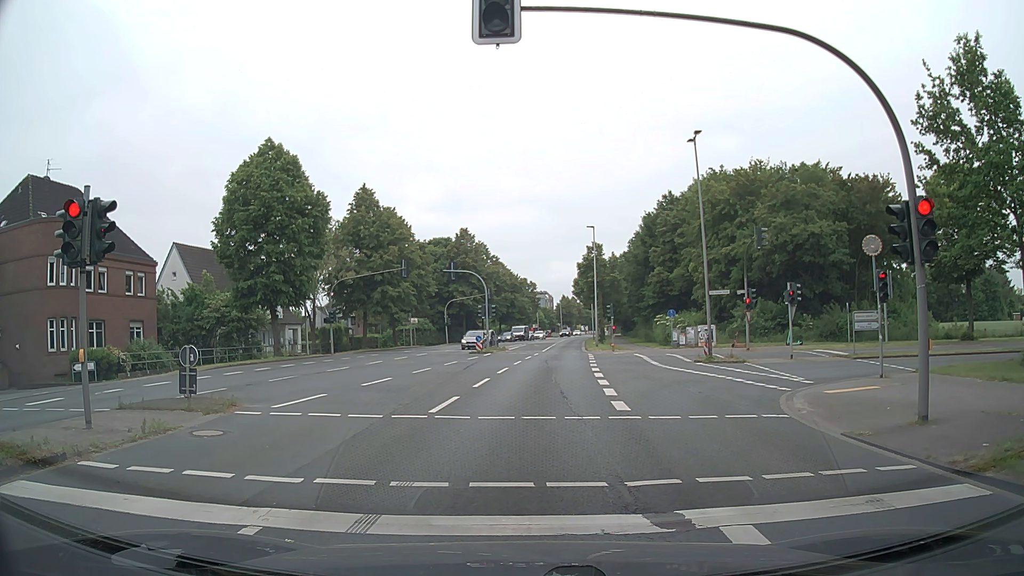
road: secondary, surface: asphalt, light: Day
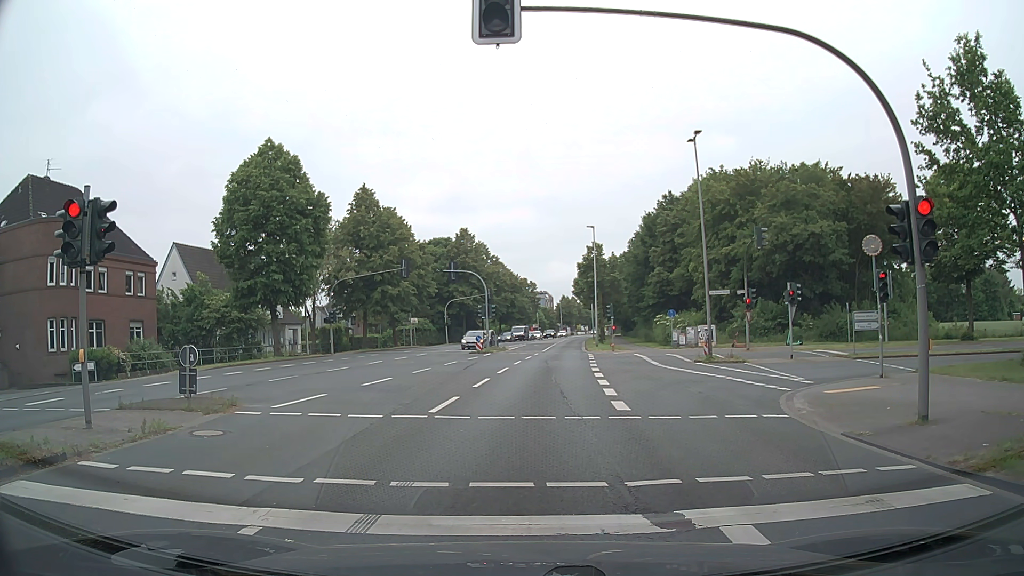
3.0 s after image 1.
(0.0, 0.0) m; 0°
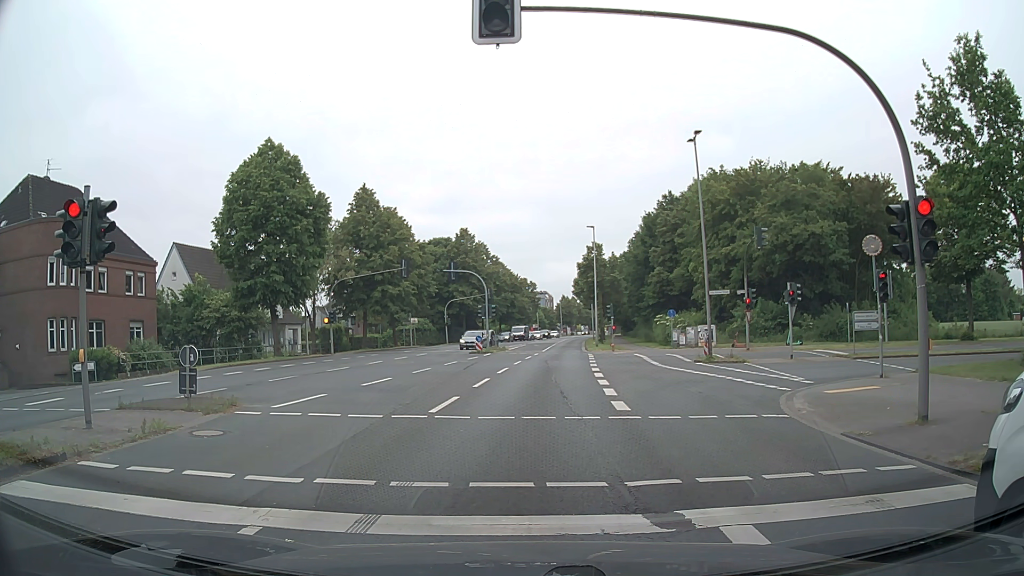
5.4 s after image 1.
(0.0, 0.0) m; 0°
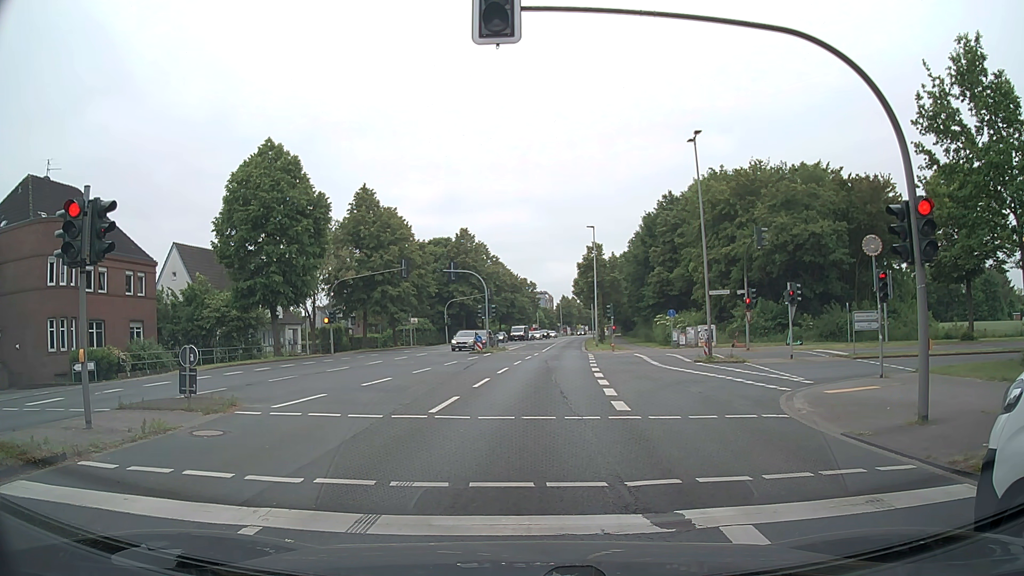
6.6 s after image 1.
(0.0, 0.0) m; 0°
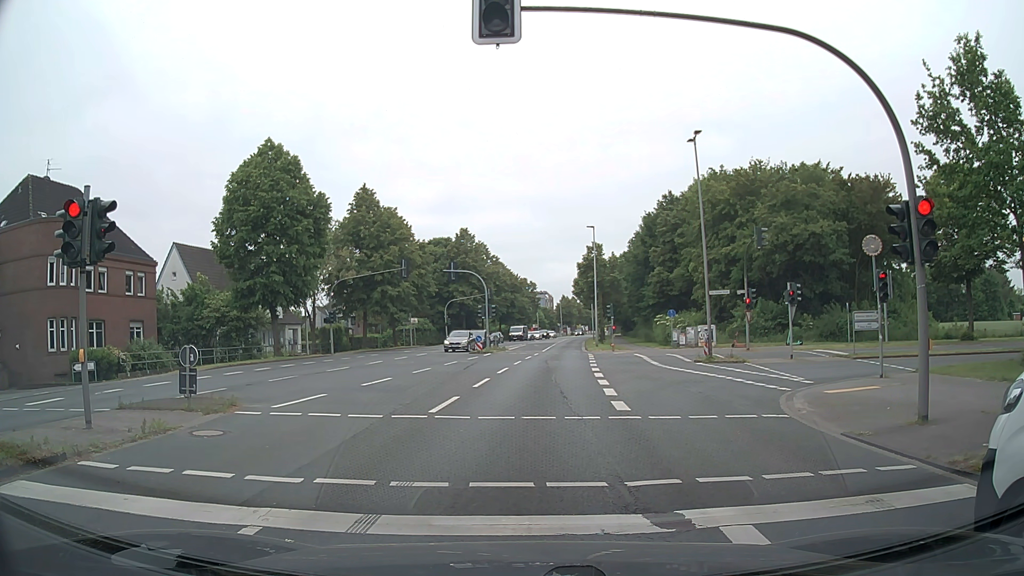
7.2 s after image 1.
(0.0, 0.0) m; 0°
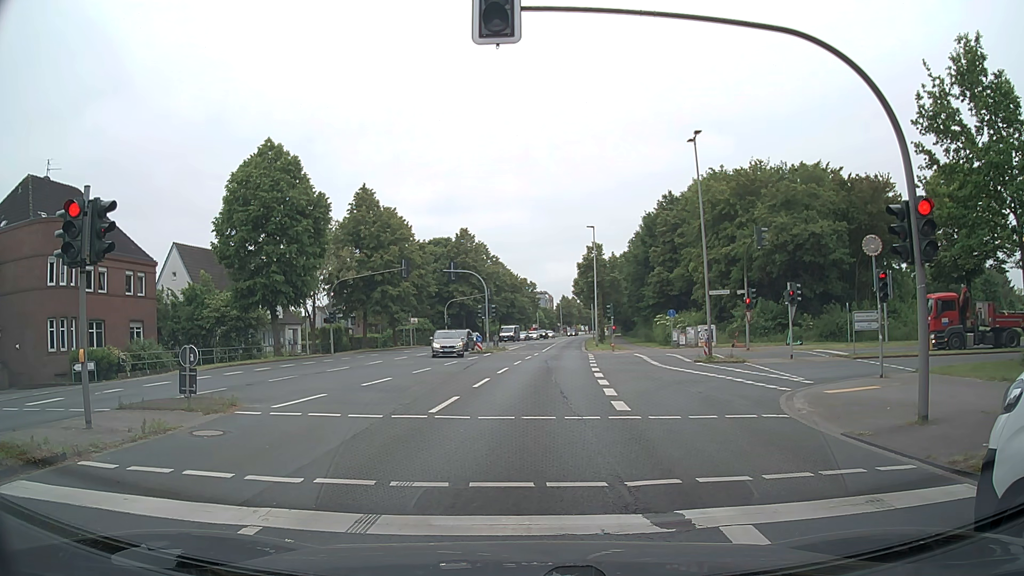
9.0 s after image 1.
(0.0, 0.0) m; 0°
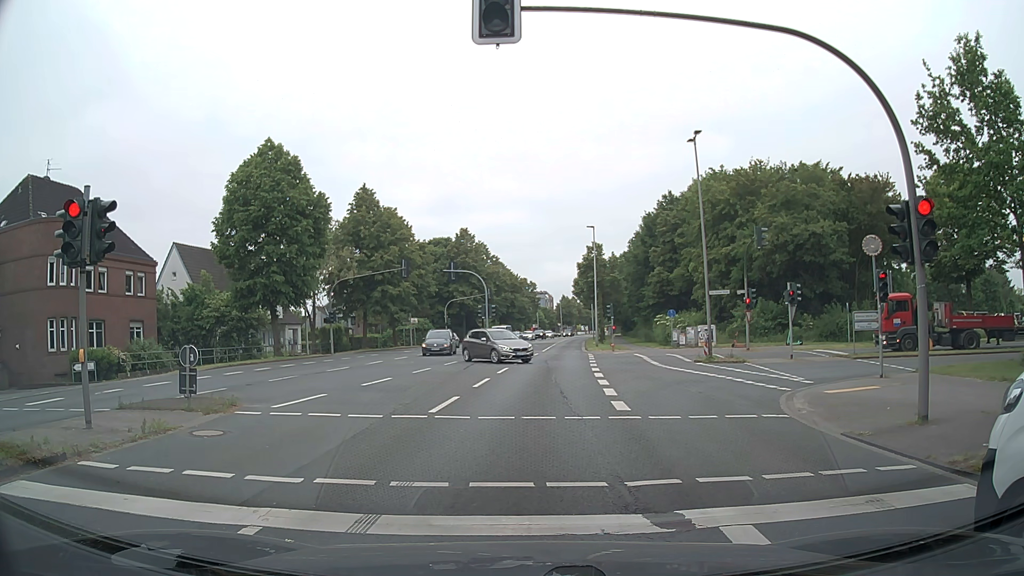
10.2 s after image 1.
(0.0, 0.0) m; 0°
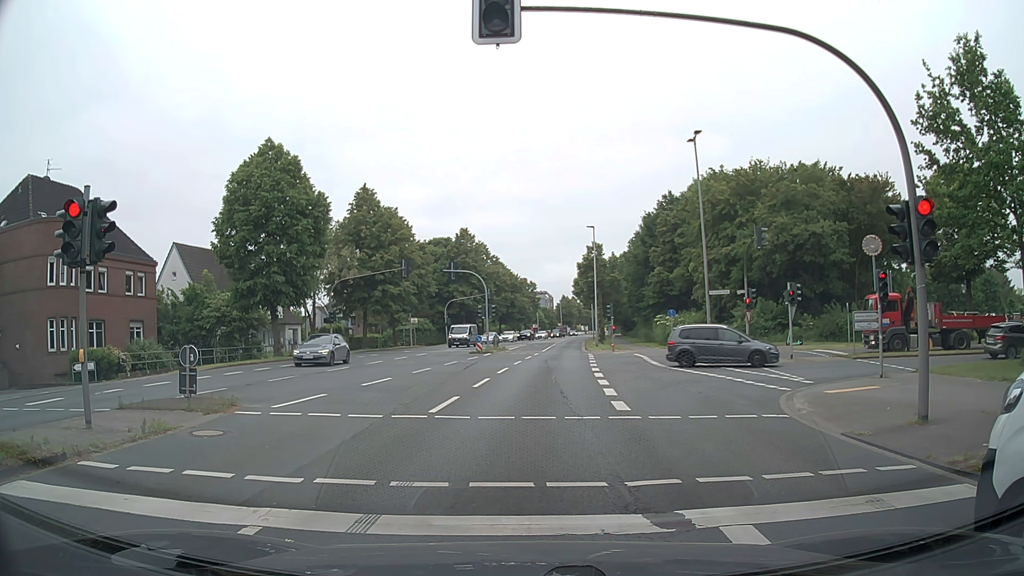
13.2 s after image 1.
(0.0, 0.0) m; 0°
(0, +10) (+1, +20) (+2, +30) (+3, +40) (+4, +50) (+5, +60) (+6, +70) (+7, +80) (+9, +90) (+10, +99) m
